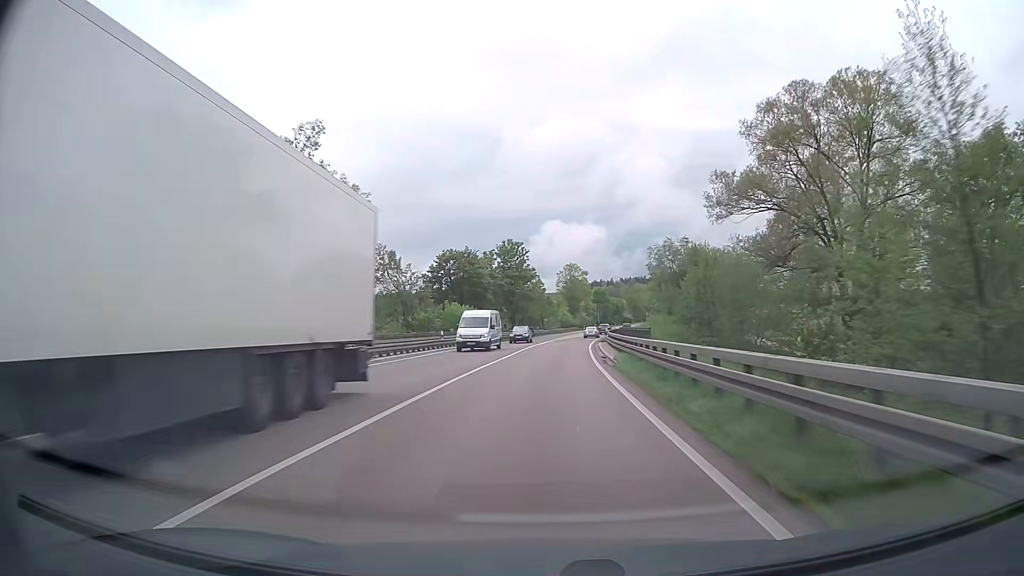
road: trunk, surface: asphalt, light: Day
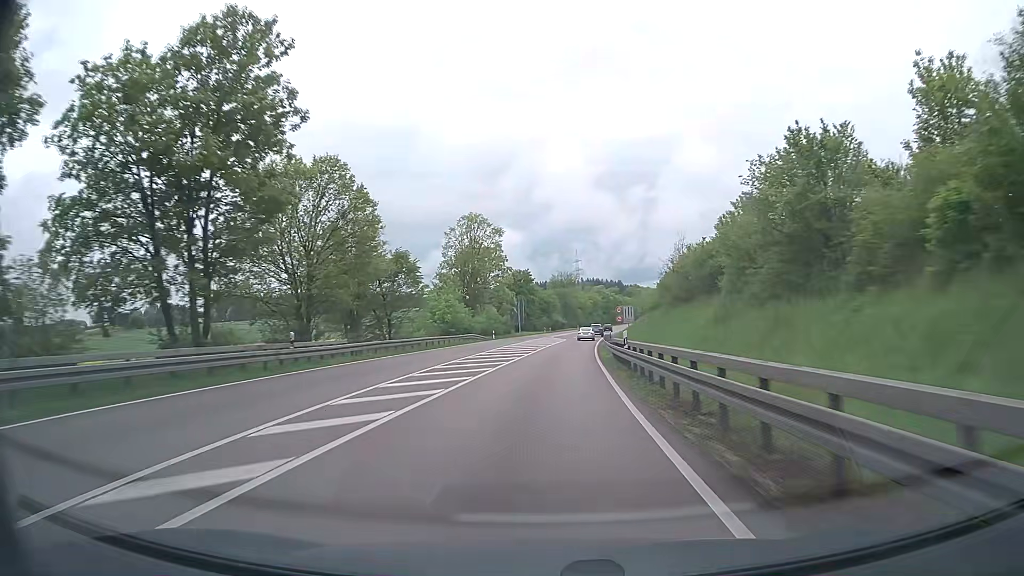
(+4.5, +75.0) m; +7°
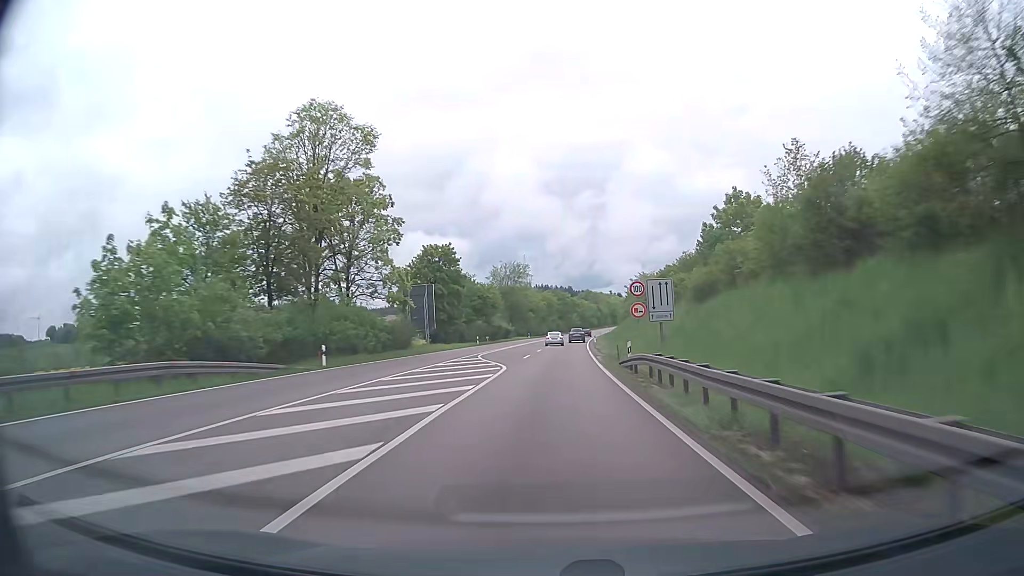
(+1.9, +45.9) m; +4°
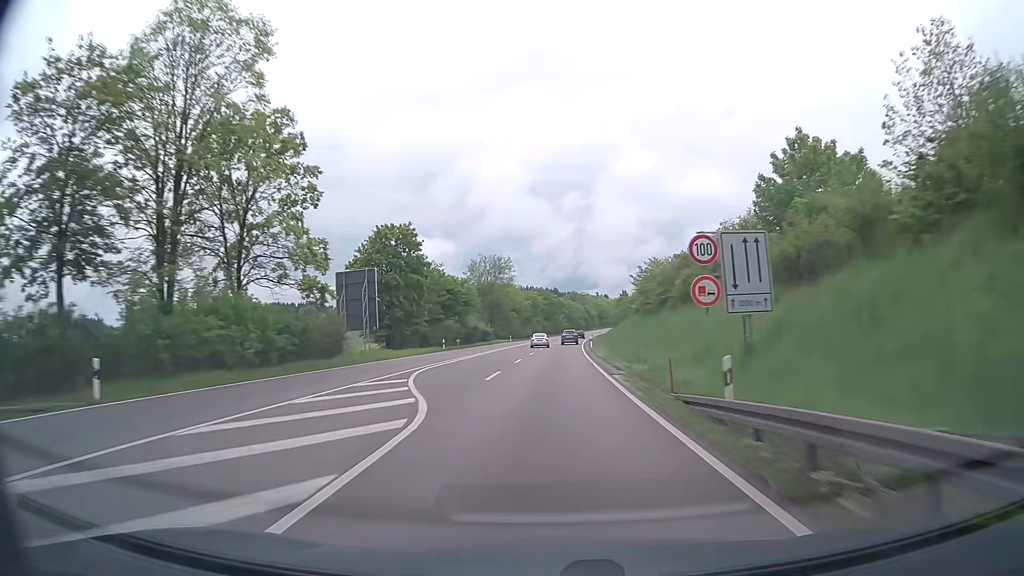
(+0.2, +15.6) m; +1°
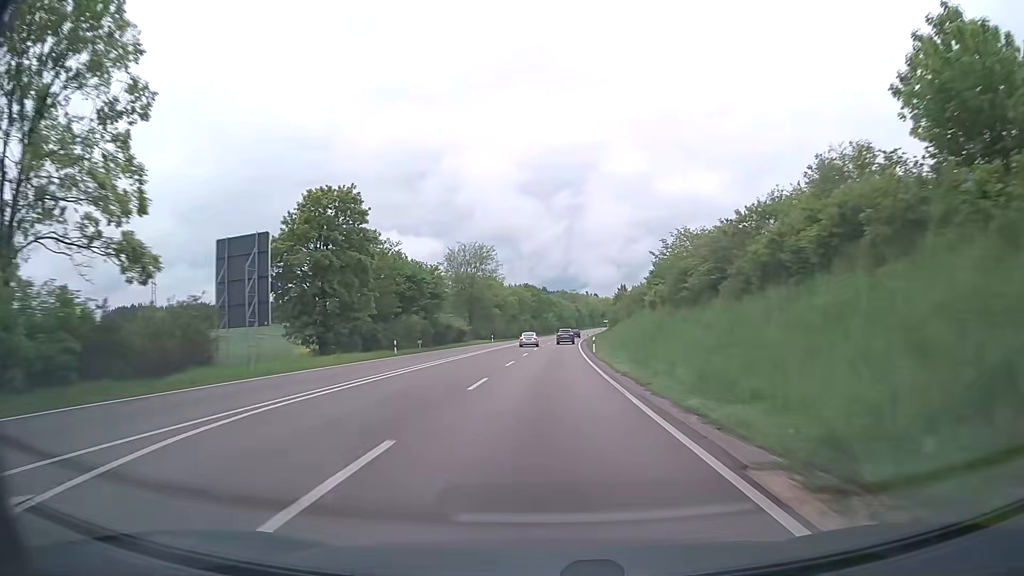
(+0.1, +15.7) m; +1°
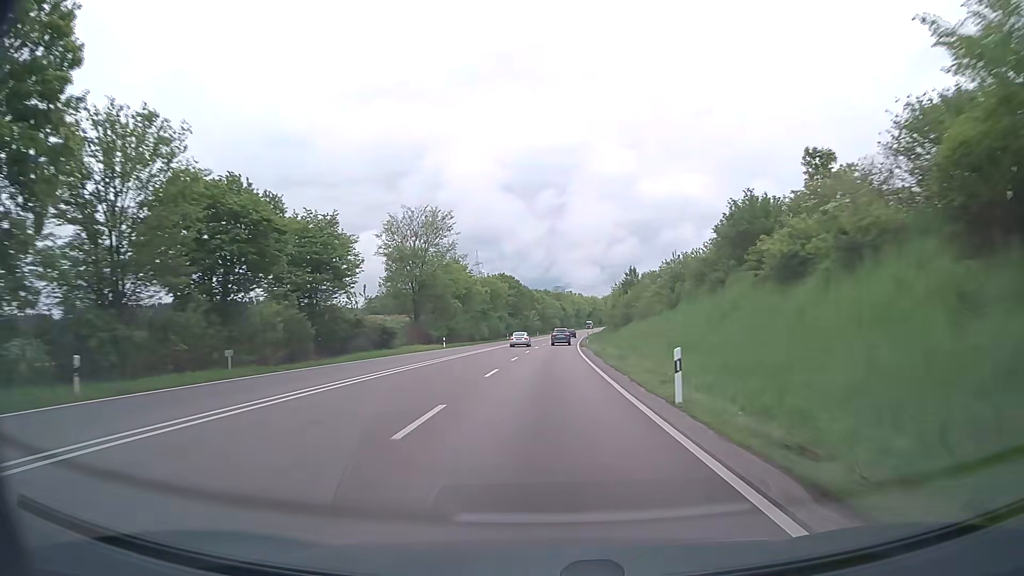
(+0.4, +31.6) m; +1°
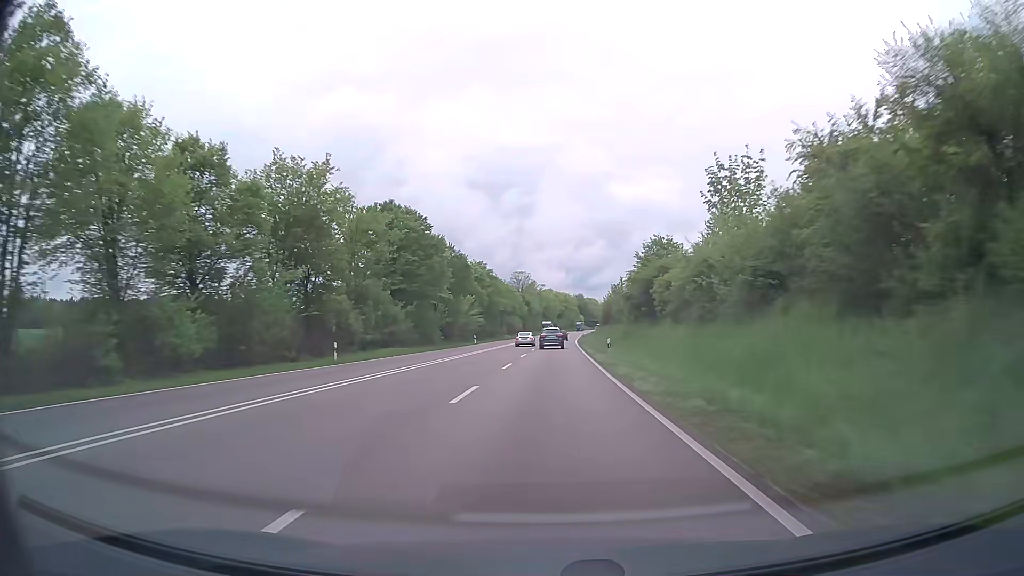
(+2.5, +79.5) m; +3°
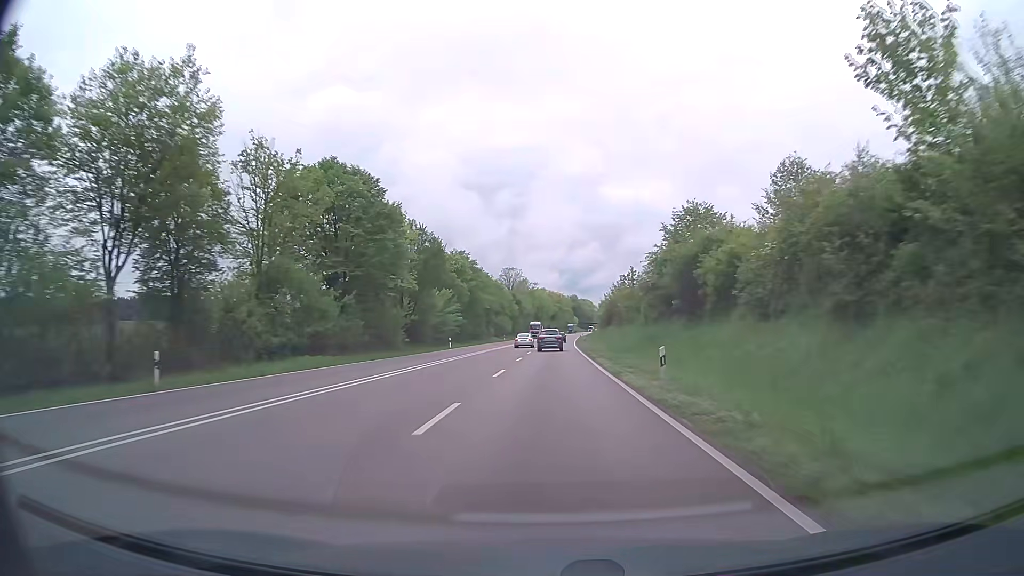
(+0.1, +16.0) m; +1°
(0, +10) (0, +20) (0, +30) (0, +40) (+1, +50) (+1, +60) (+1, +70) (+1, +80) (+2, +90) (+2, +100) m
